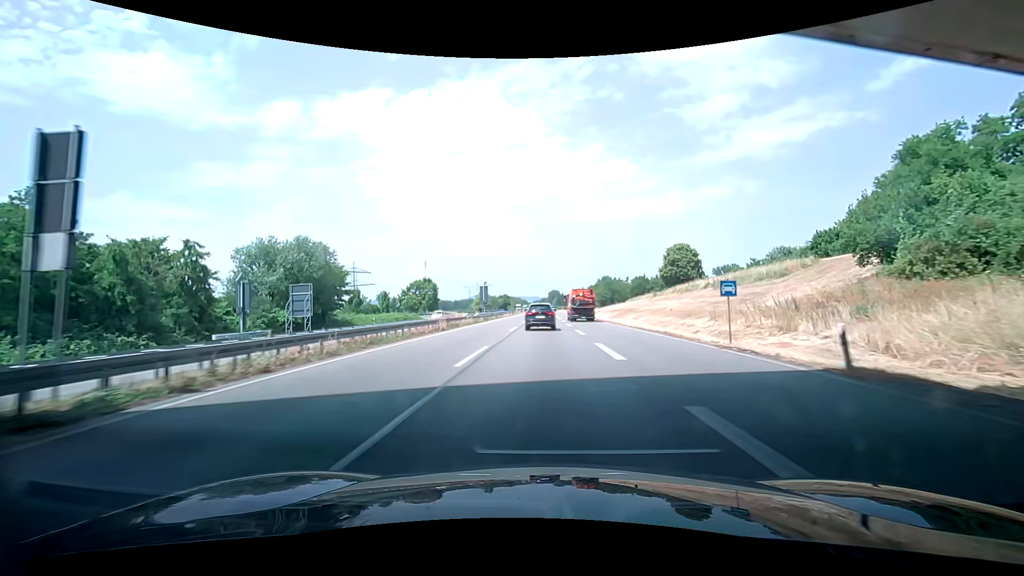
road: trunk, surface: asphalt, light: Day
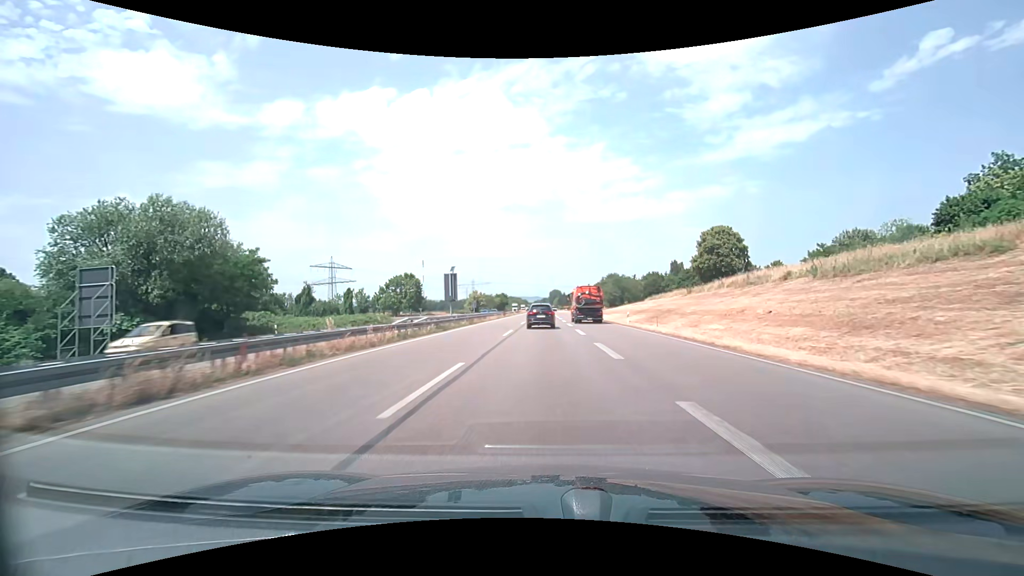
(-0.4, +23.8) m; -1°
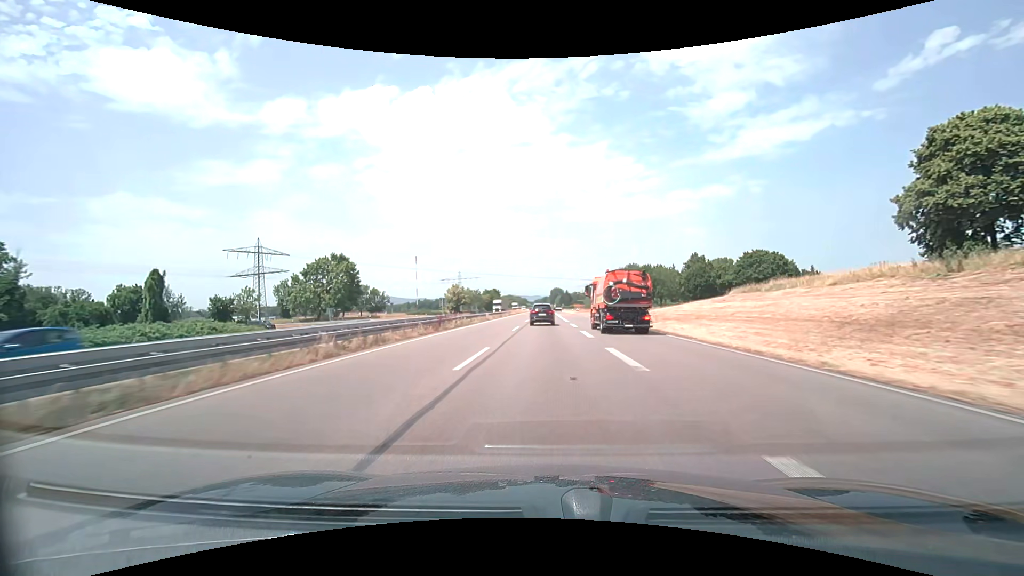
(-0.2, +51.0) m; 0°
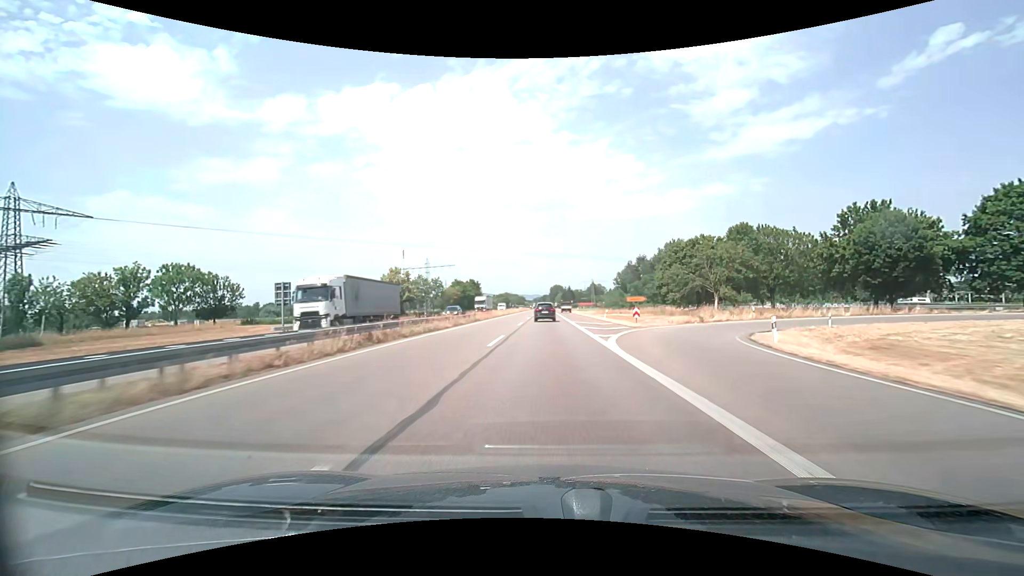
(0.0, +67.9) m; 0°
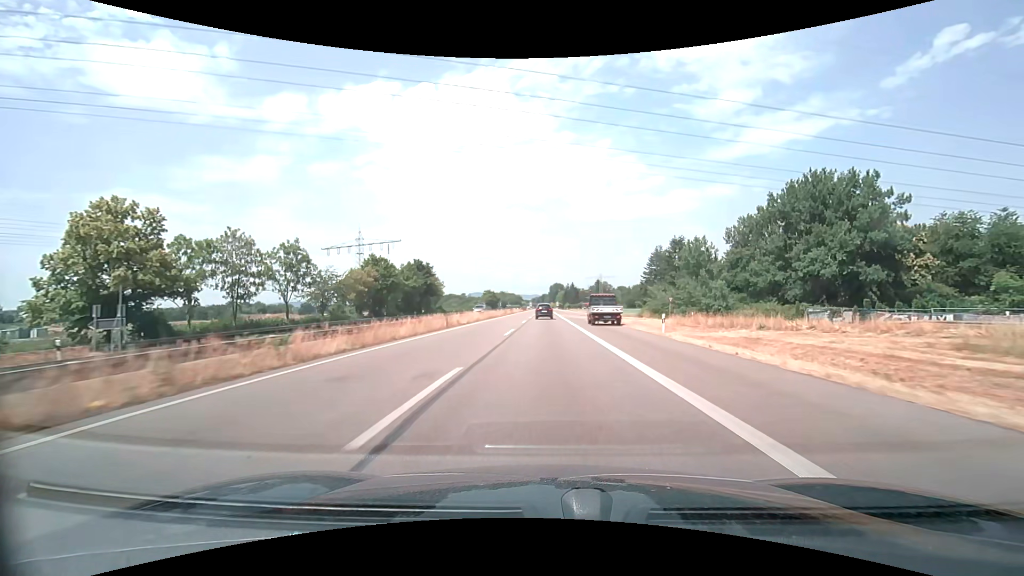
(0.0, +67.0) m; 0°
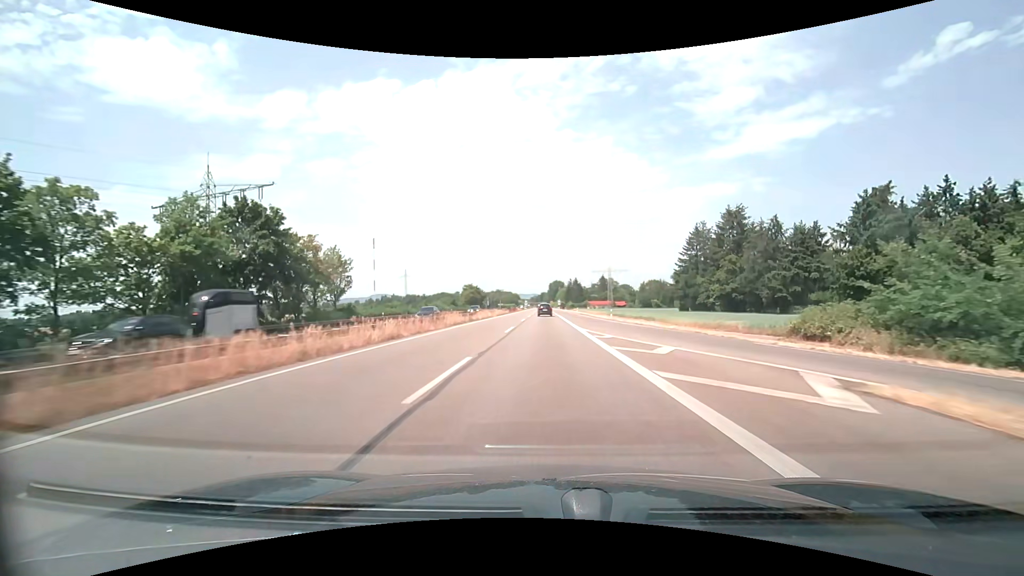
(+0.1, +53.1) m; 0°
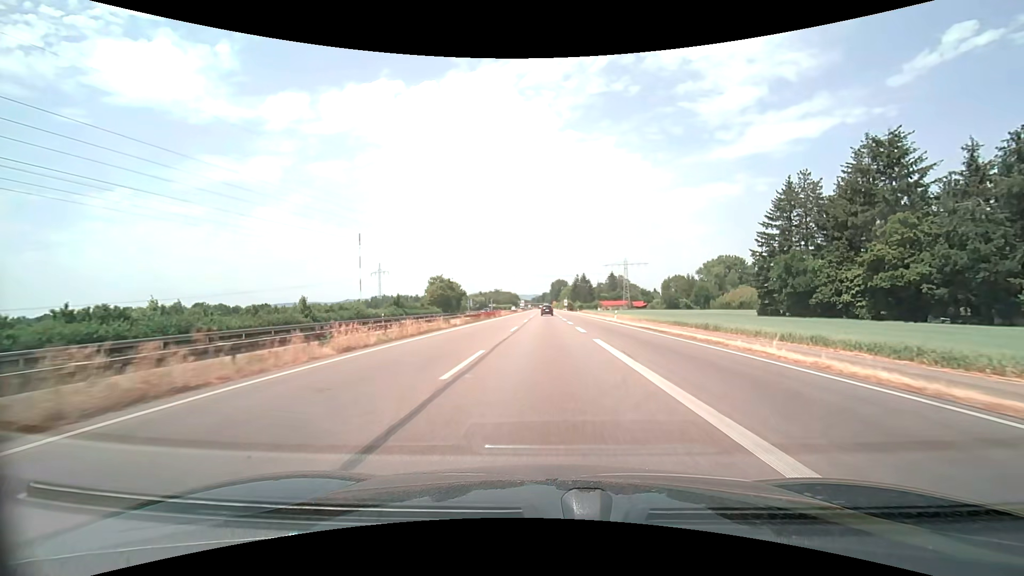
(-0.2, +52.9) m; 0°
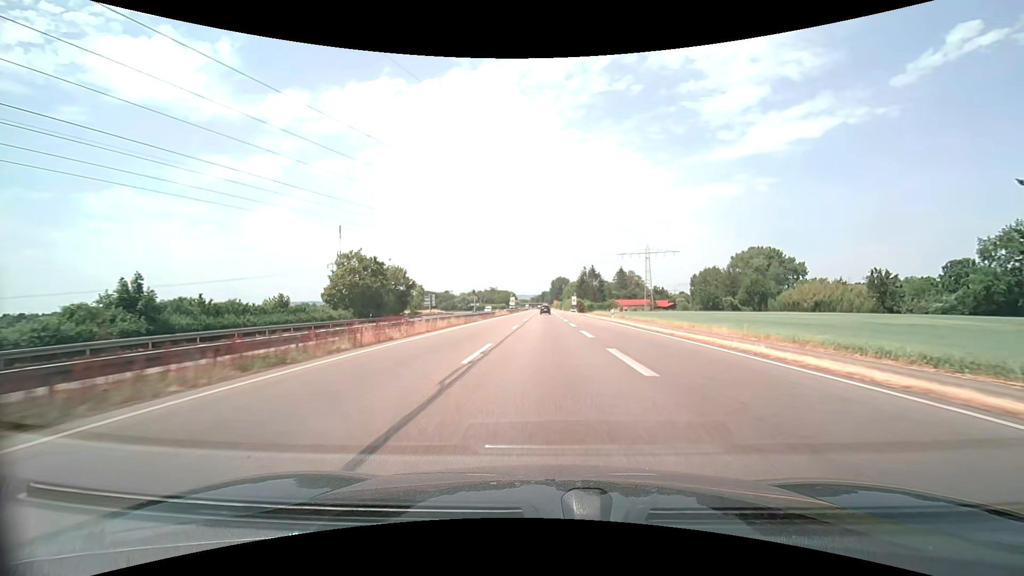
(+0.1, +52.9) m; 0°
(0, +10) (0, +20) (0, +30) (0, +40) (0, +50) (0, +60) (0, +70) (0, +80) (0, +90) (0, +100) m
